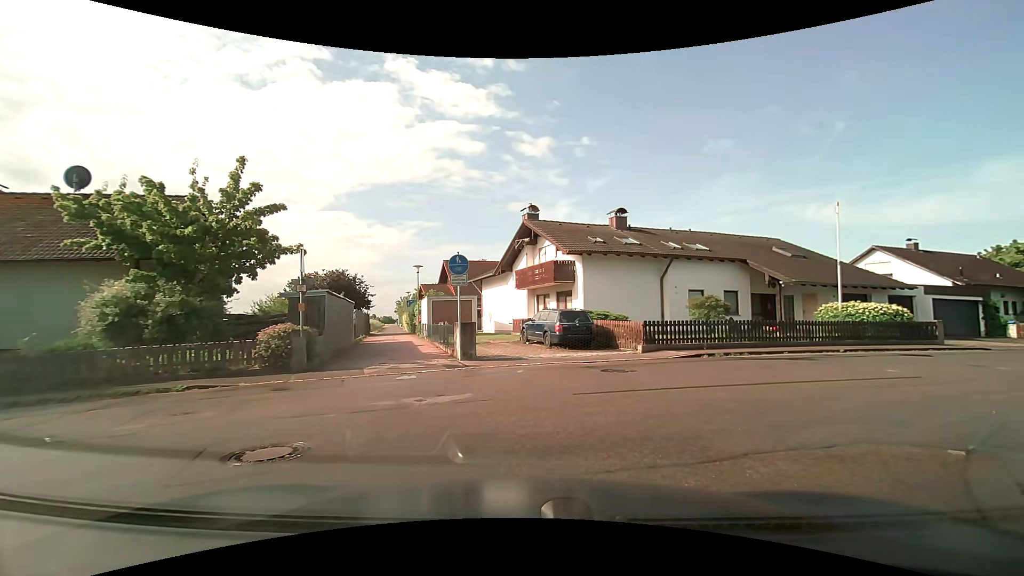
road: residential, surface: asphalt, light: Day
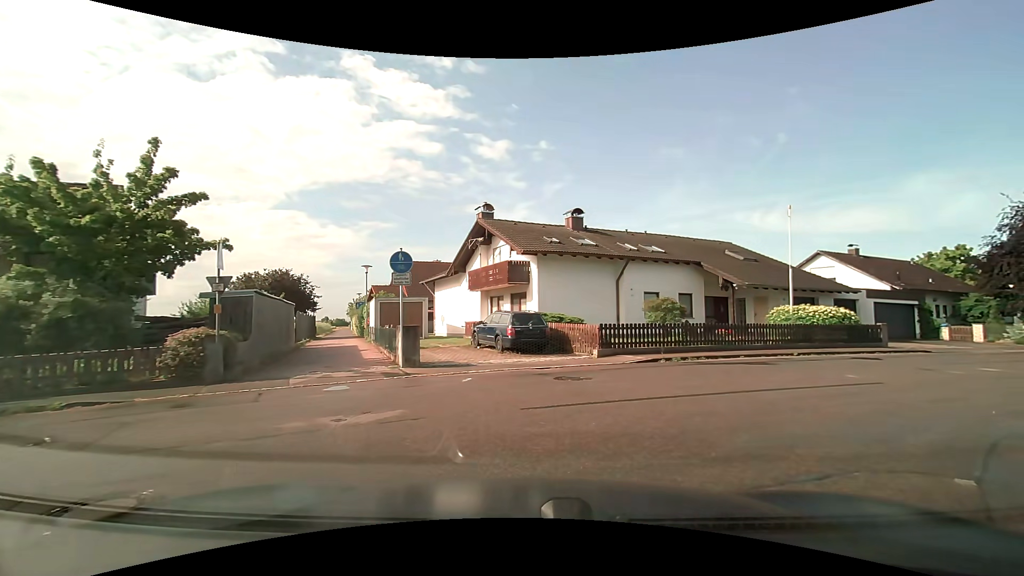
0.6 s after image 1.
(0.0, +1.1) m; +4°
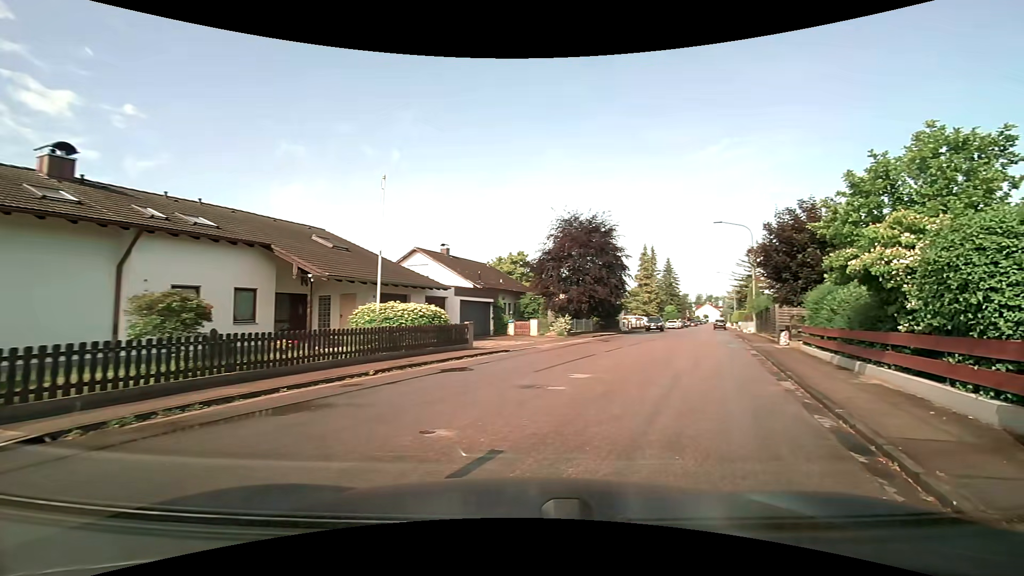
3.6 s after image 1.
(+2.7, +7.4) m; +41°
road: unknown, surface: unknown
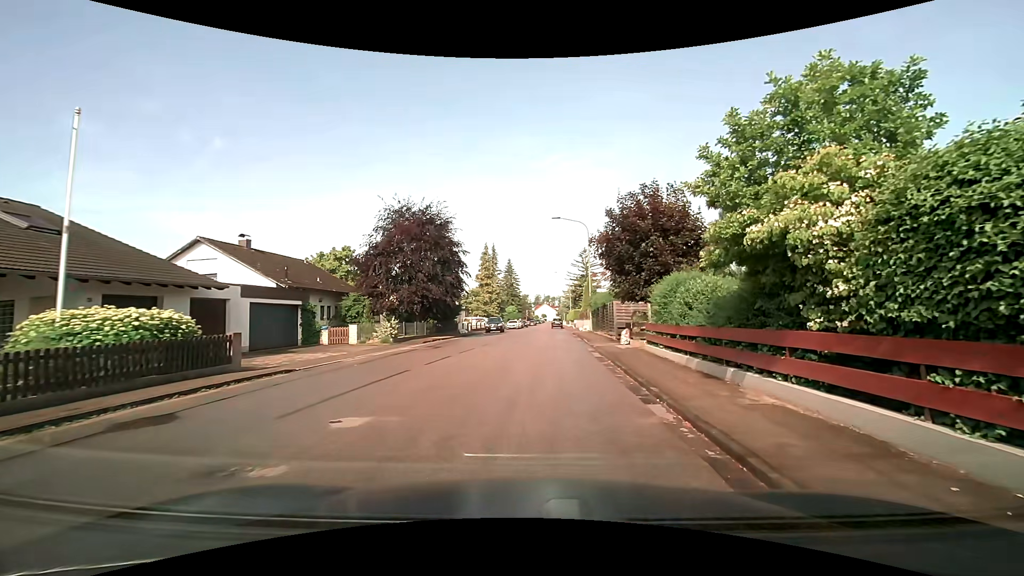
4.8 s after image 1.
(+0.9, +4.5) m; +18°
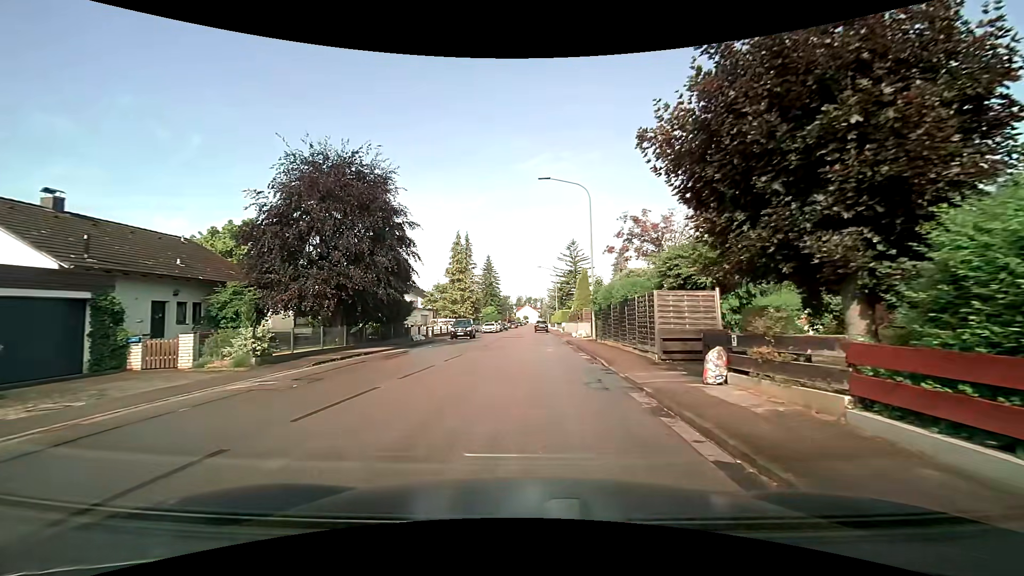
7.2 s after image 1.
(+0.5, +12.4) m; +3°
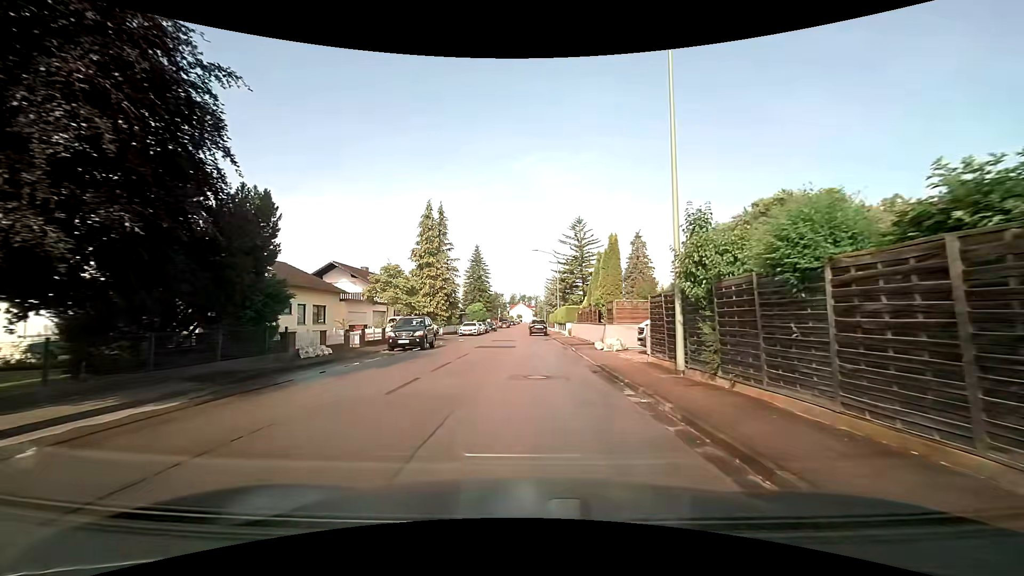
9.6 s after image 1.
(+0.3, +16.8) m; +1°
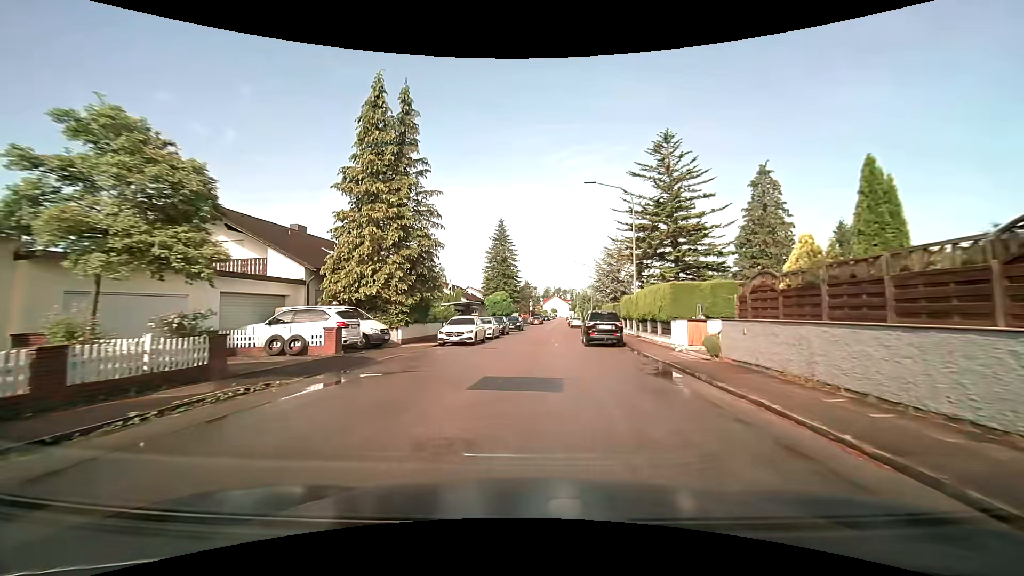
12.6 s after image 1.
(-0.5, +26.6) m; -4°
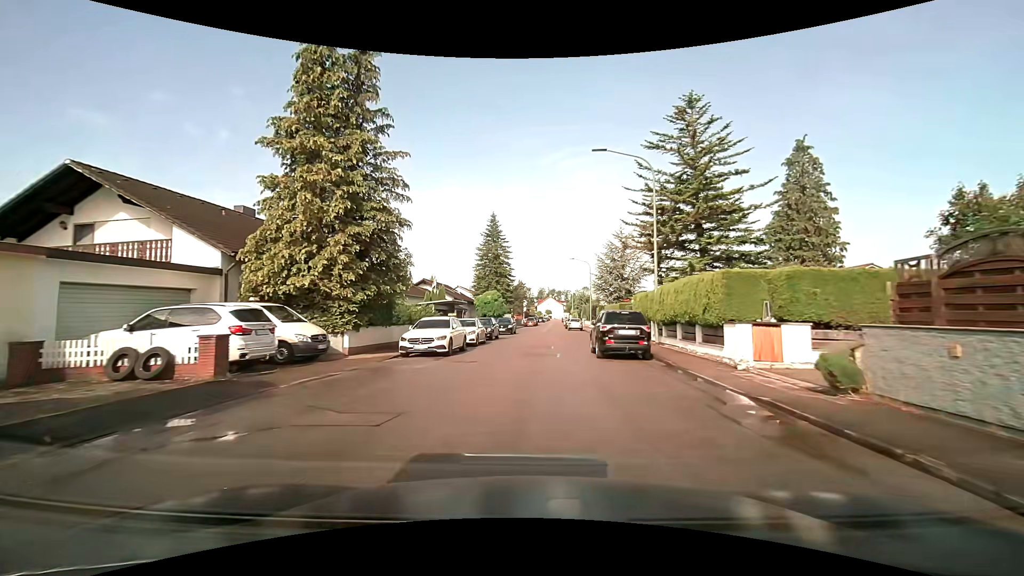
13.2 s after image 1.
(0.0, +6.3) m; +1°
(0, +10) (0, +20) (+1, +30) (+1, +40) (+2, +50) (+2, +60) (+3, +70) (+3, +80) (+4, +90) (+5, +100) m
